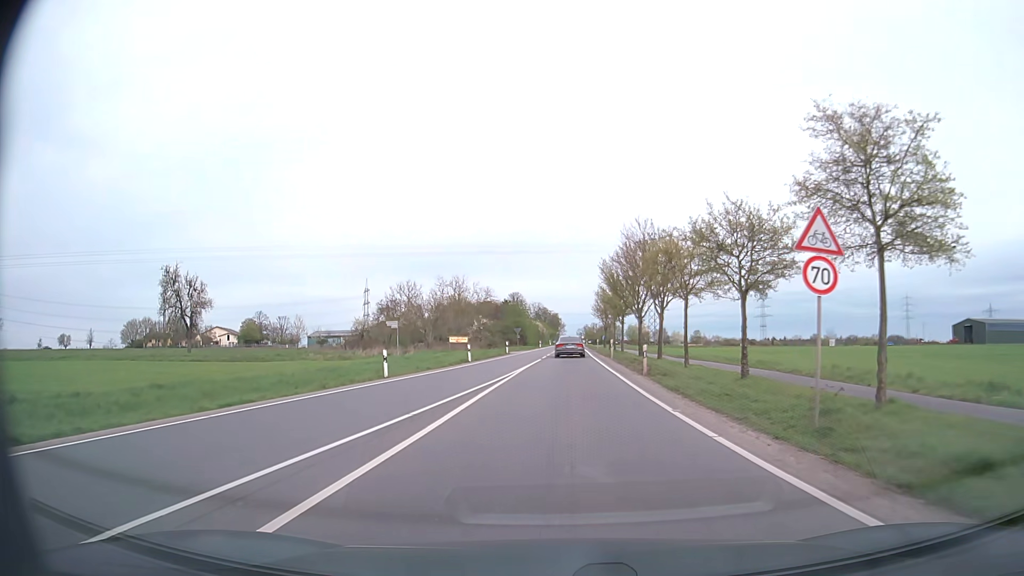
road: secondary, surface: asphalt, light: Day
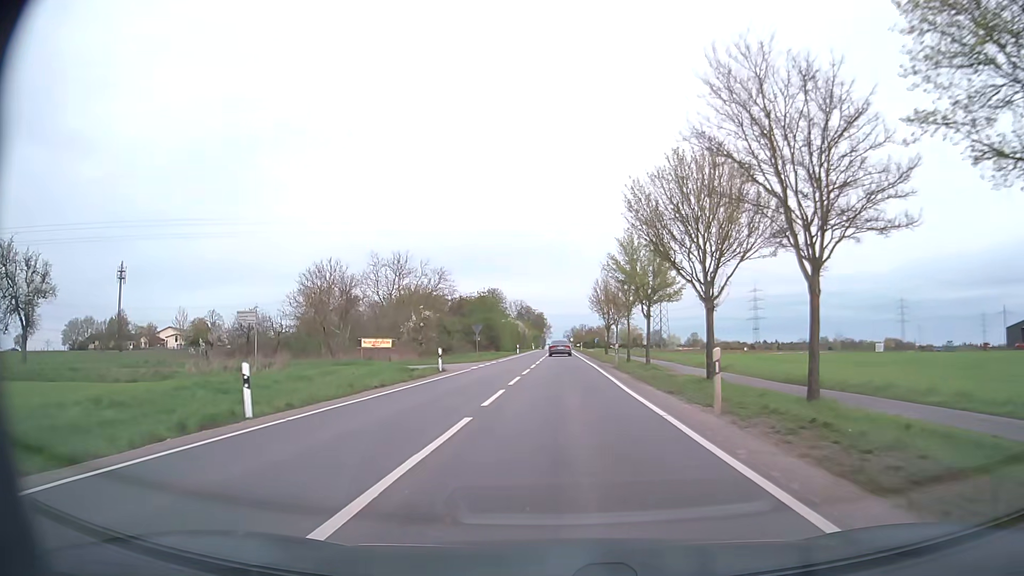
(+0.2, +29.6) m; +1°
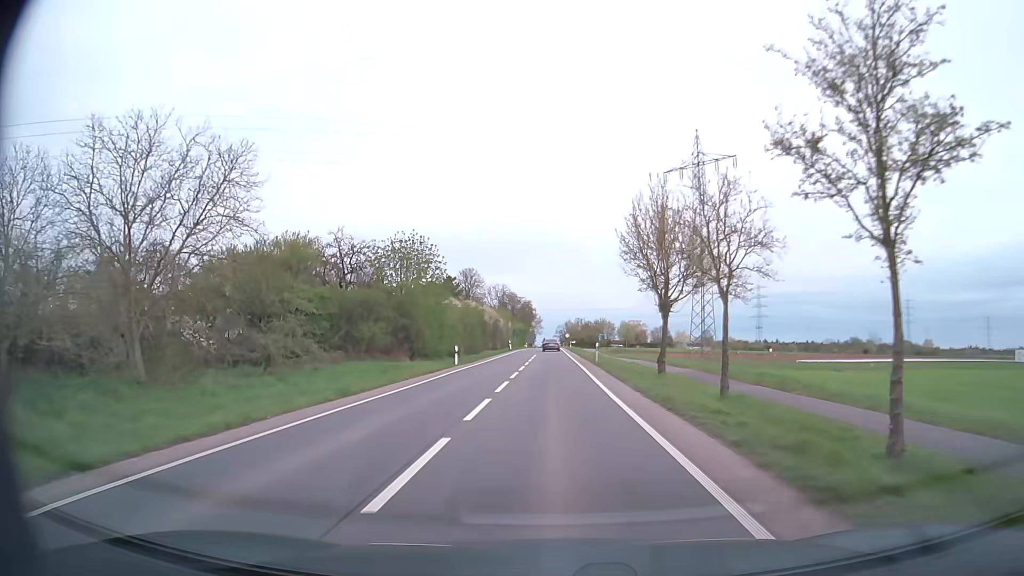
(+0.4, +44.9) m; +1°
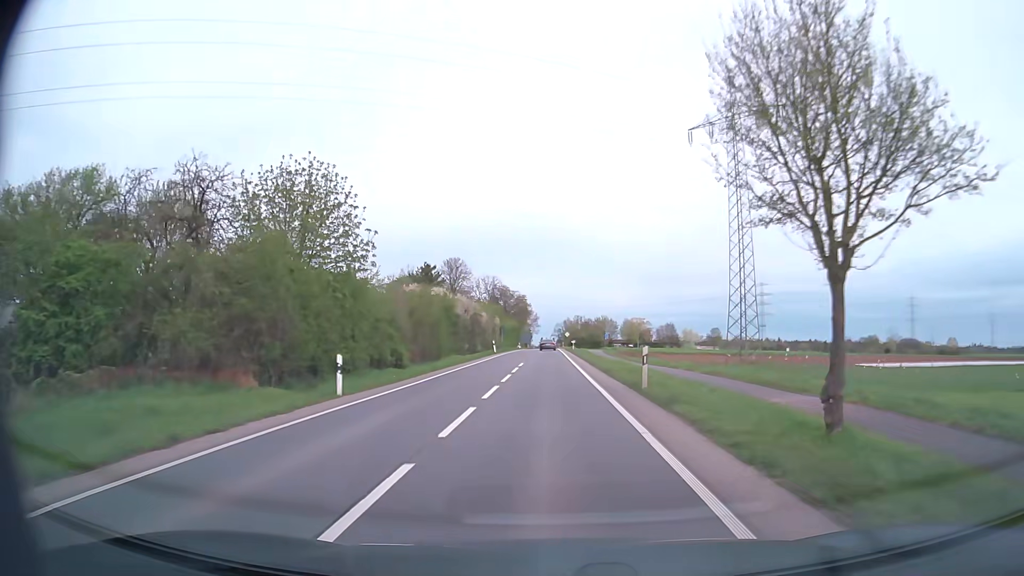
(+0.1, +20.2) m; 0°
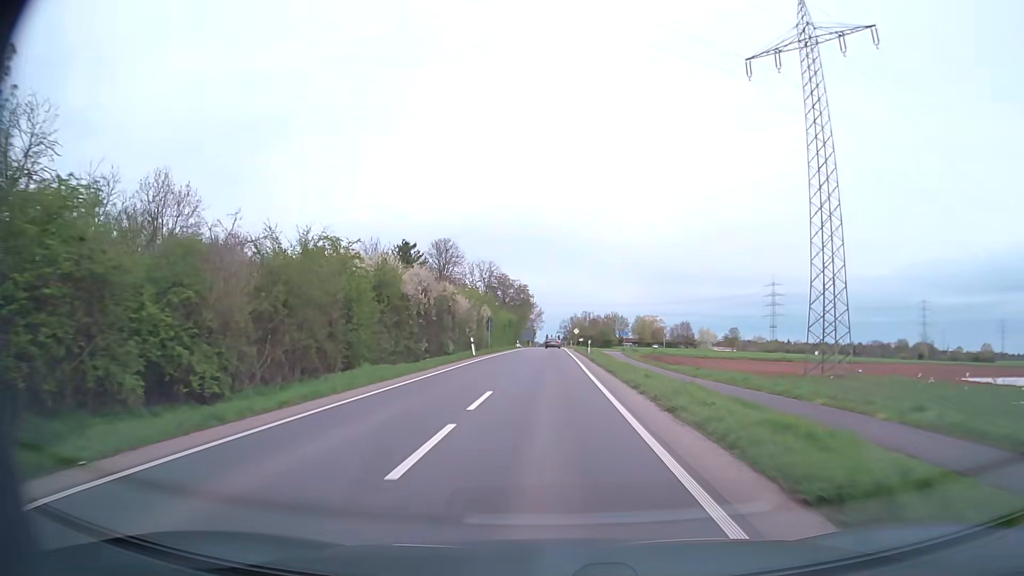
(-0.1, +21.2) m; 0°
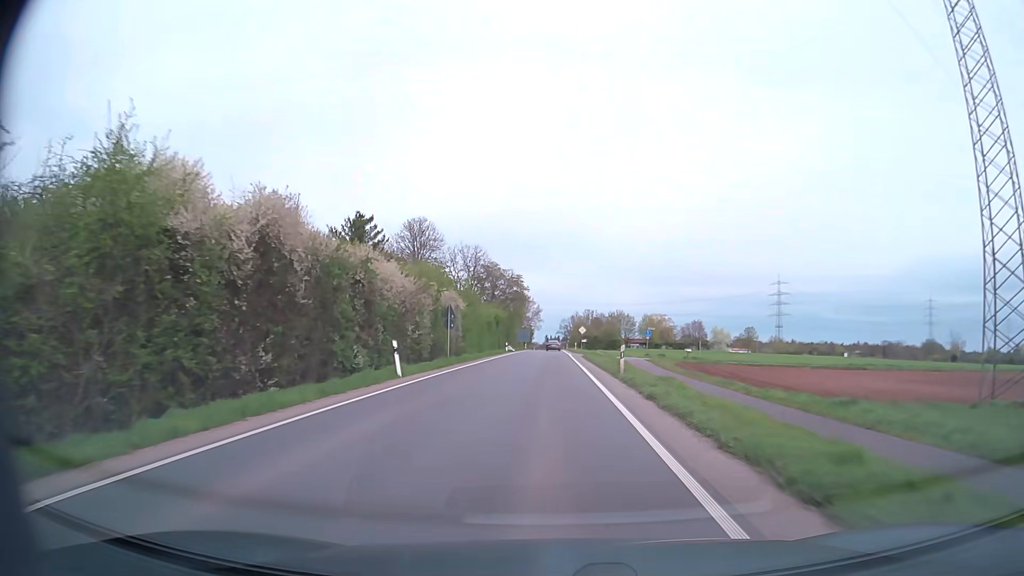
(0.0, +21.8) m; 0°
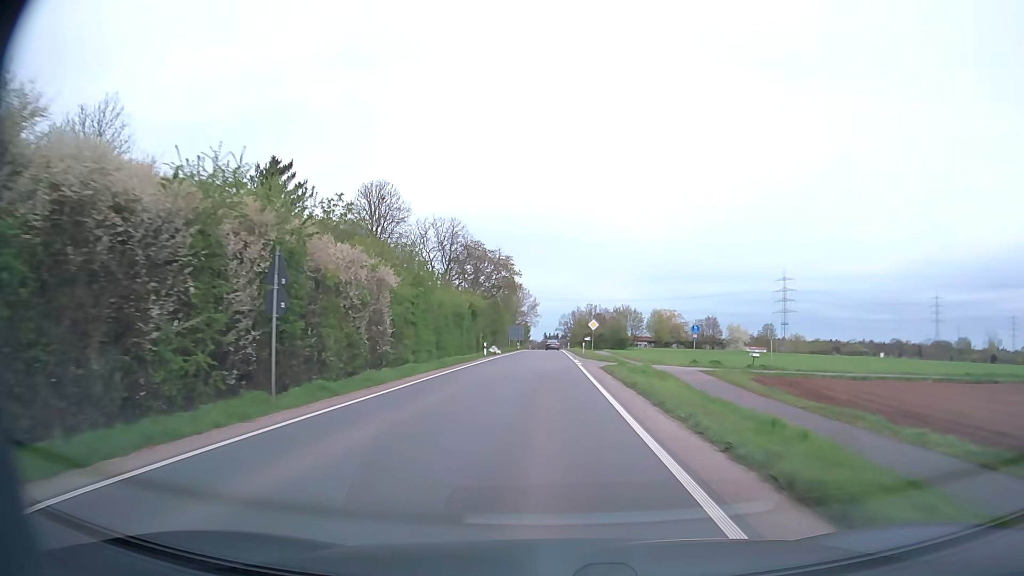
(0.0, +22.3) m; 0°
